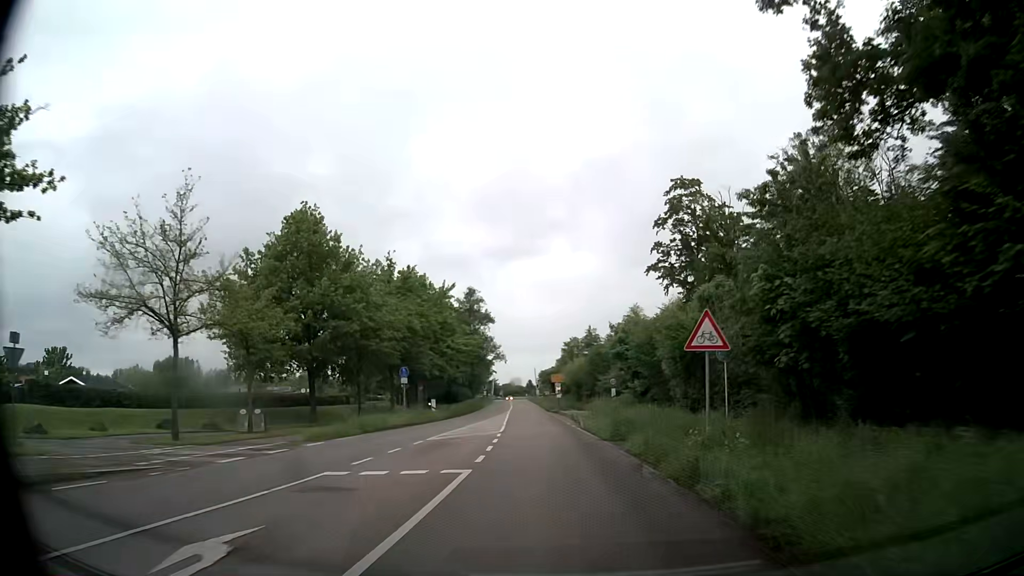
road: secondary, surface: asphalt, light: Day
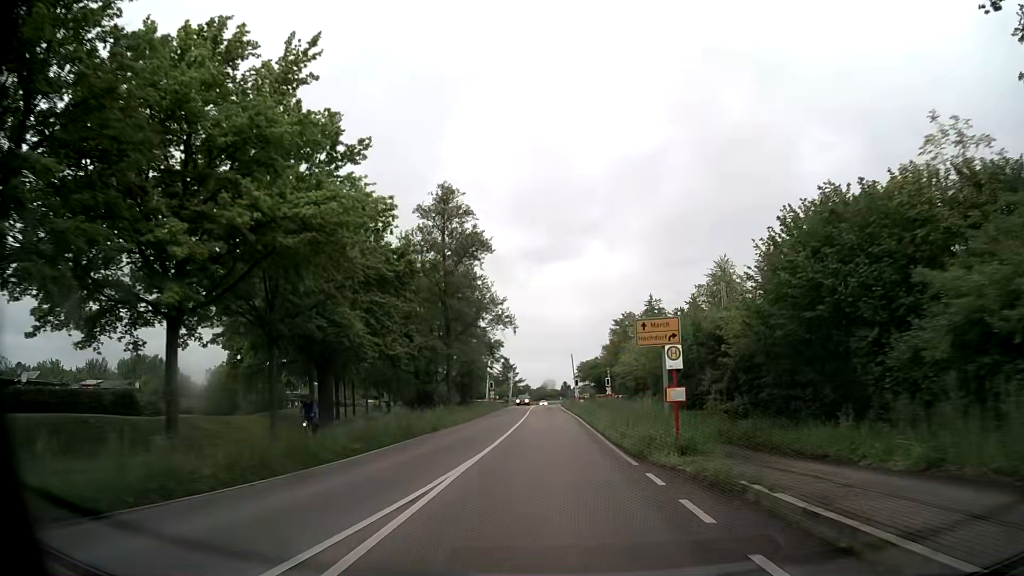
(-1.5, +45.8) m; -3°
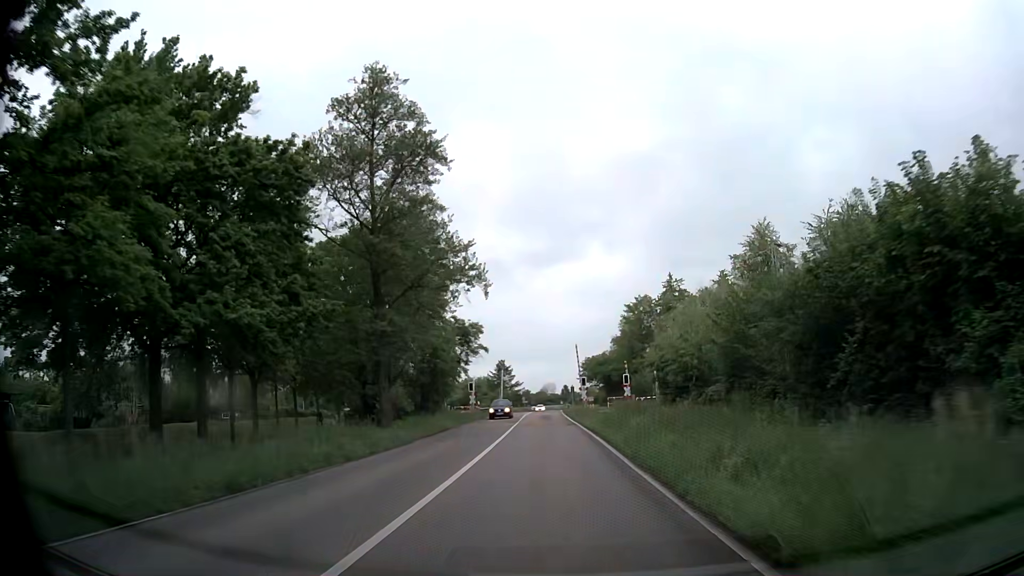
(+0.1, +18.3) m; 0°
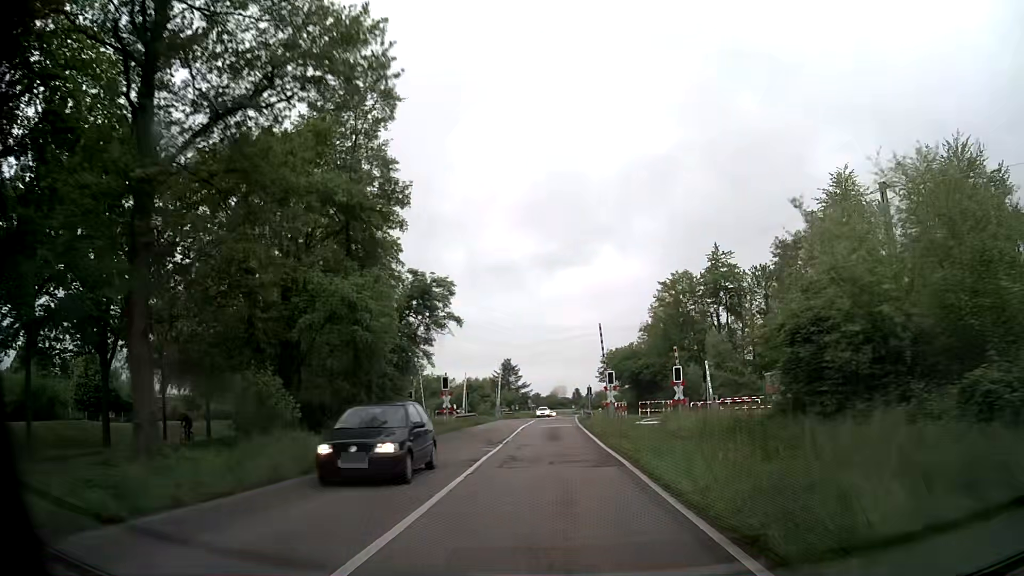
(0.0, +18.2) m; -1°
